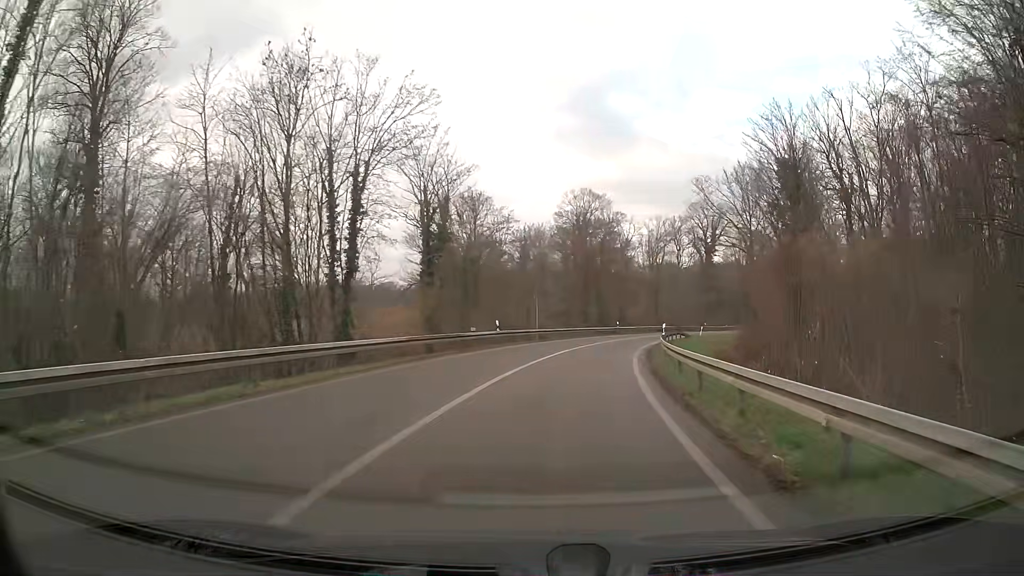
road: trunk_link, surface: asphalt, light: Day
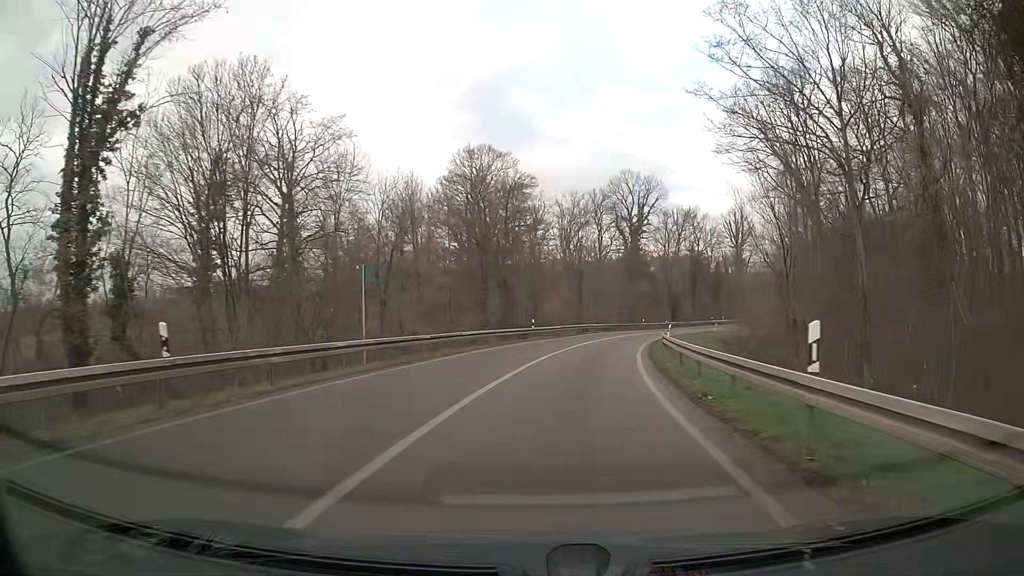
(+2.1, +26.9) m; +8°
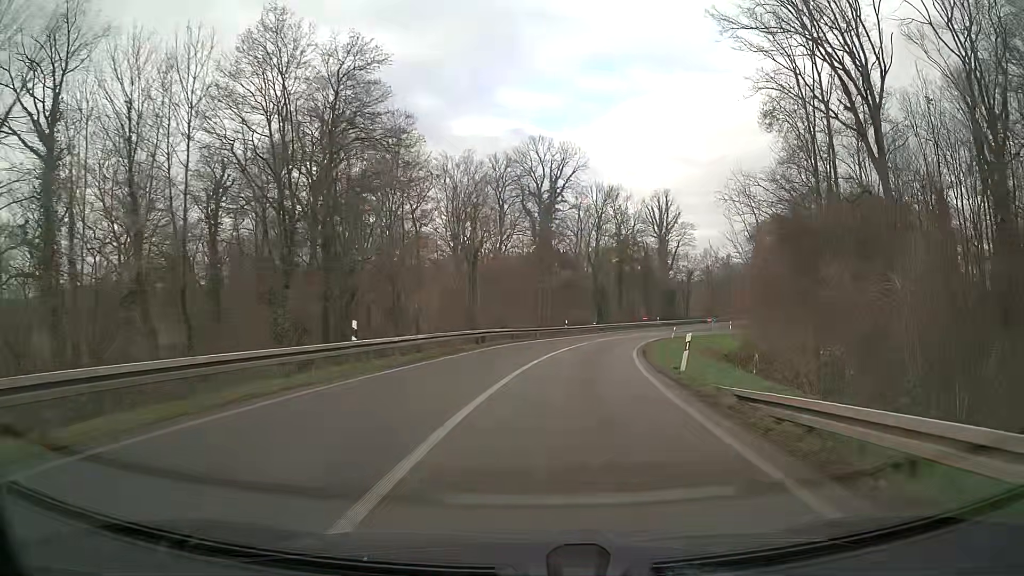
(+1.9, +26.3) m; +9°
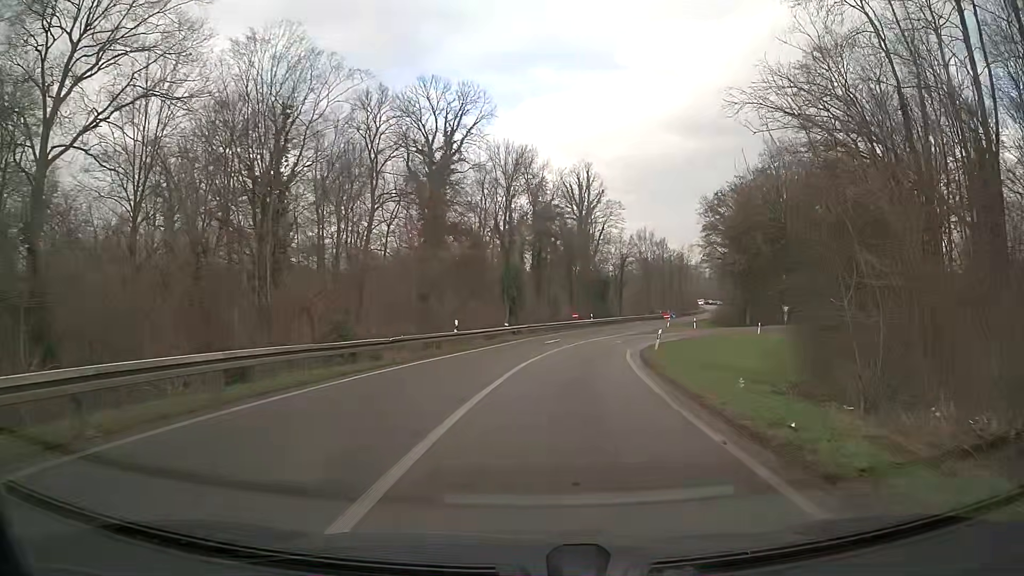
(+1.9, +26.4) m; +8°
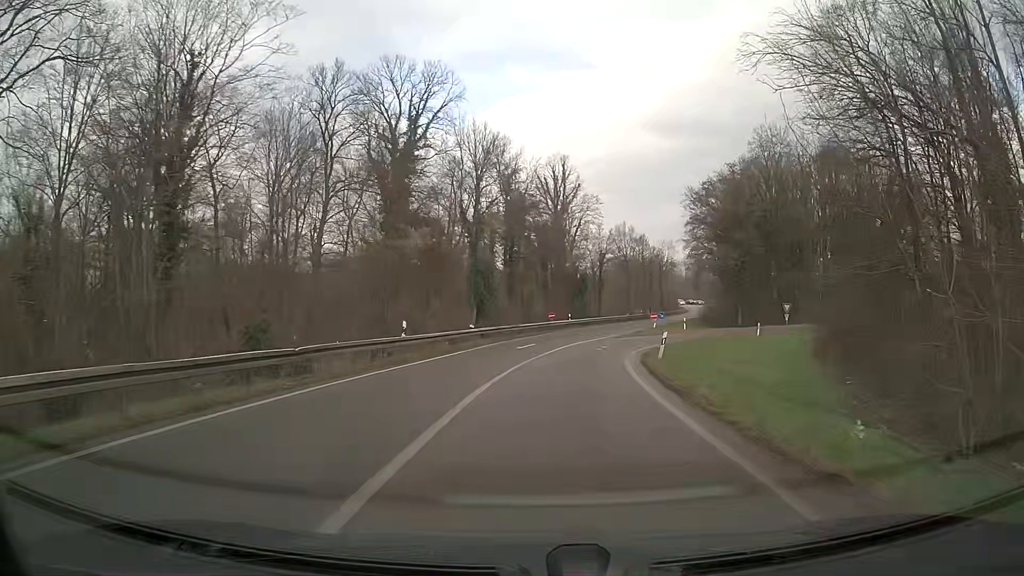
(+0.1, +6.7) m; +2°
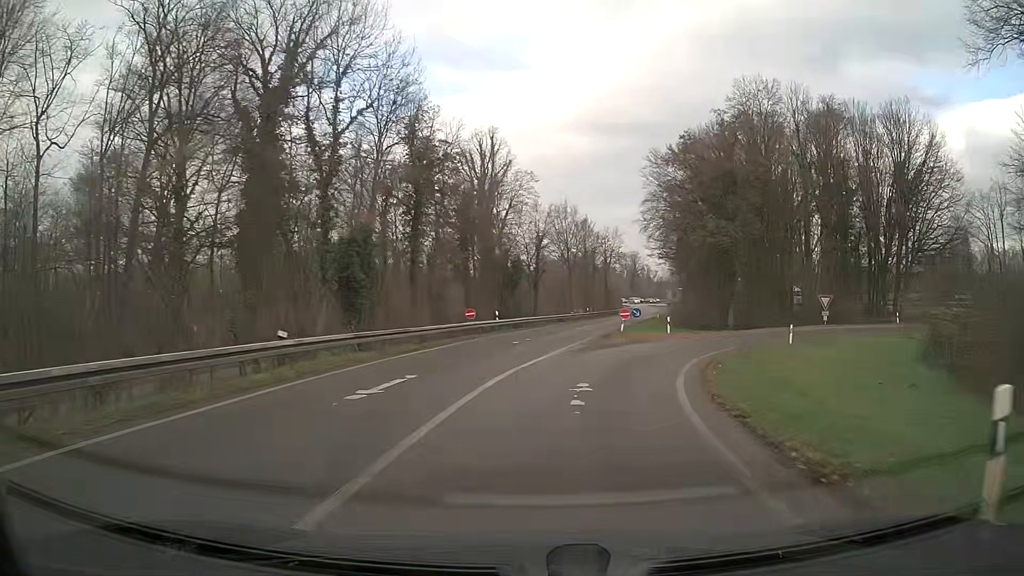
(+0.9, +19.8) m; +6°
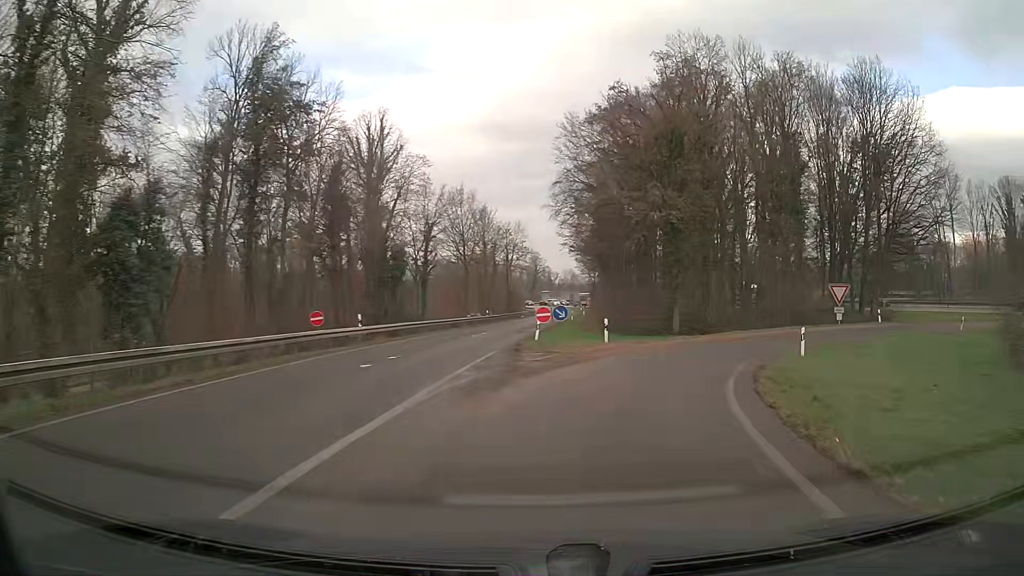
(+0.8, +12.8) m; +8°
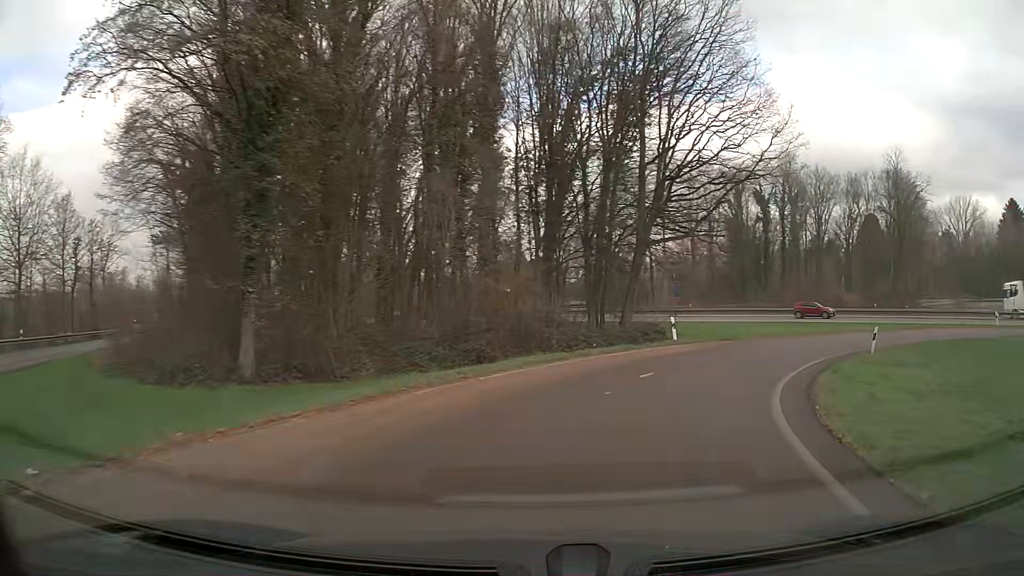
(+6.0, +23.6) m; +31°
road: trunk
(+1, +10) (+6, +19) (+12, +27) (+20, +32) (+30, +35) (+40, +34) (+49, +31) (+58, +26) (+67, +22) (+76, +17) m
